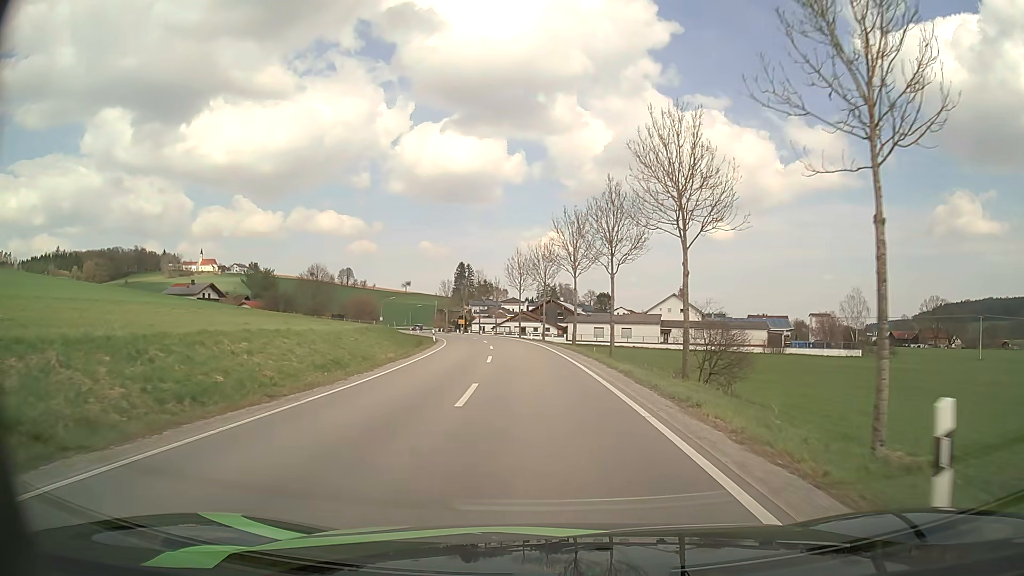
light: Day
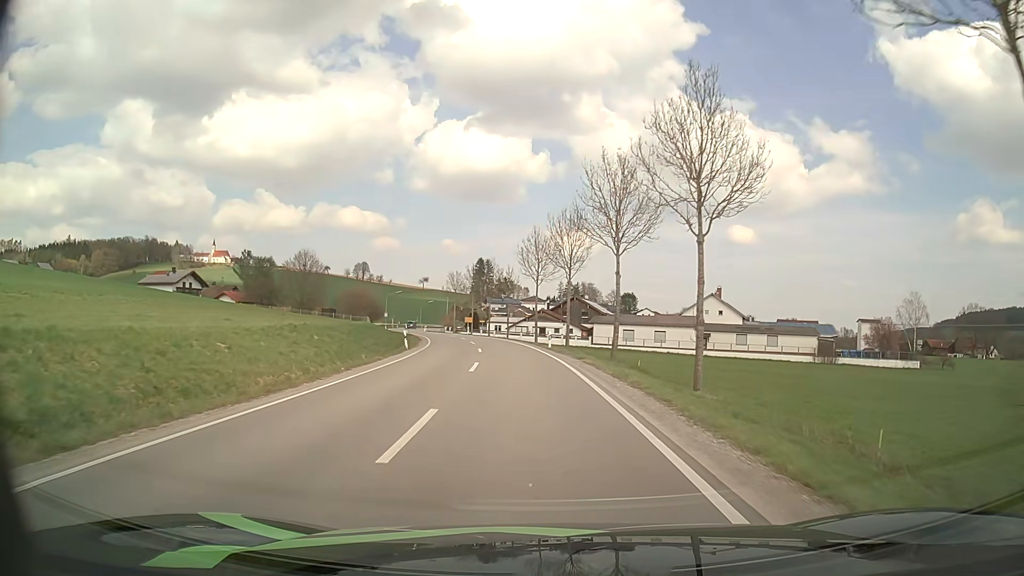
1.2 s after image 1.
(-0.2, +16.6) m; -2°
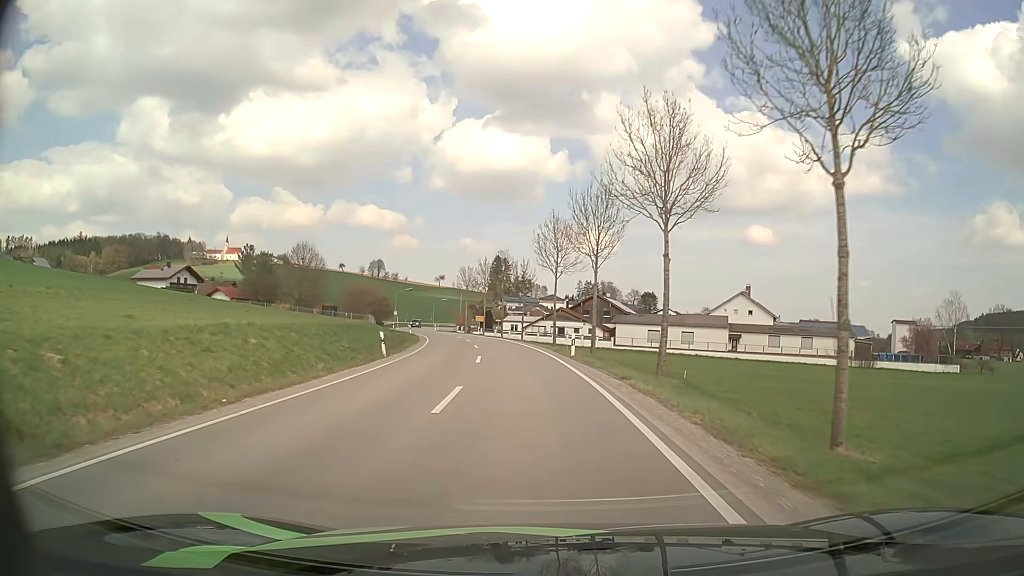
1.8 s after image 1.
(-0.1, +8.4) m; -1°
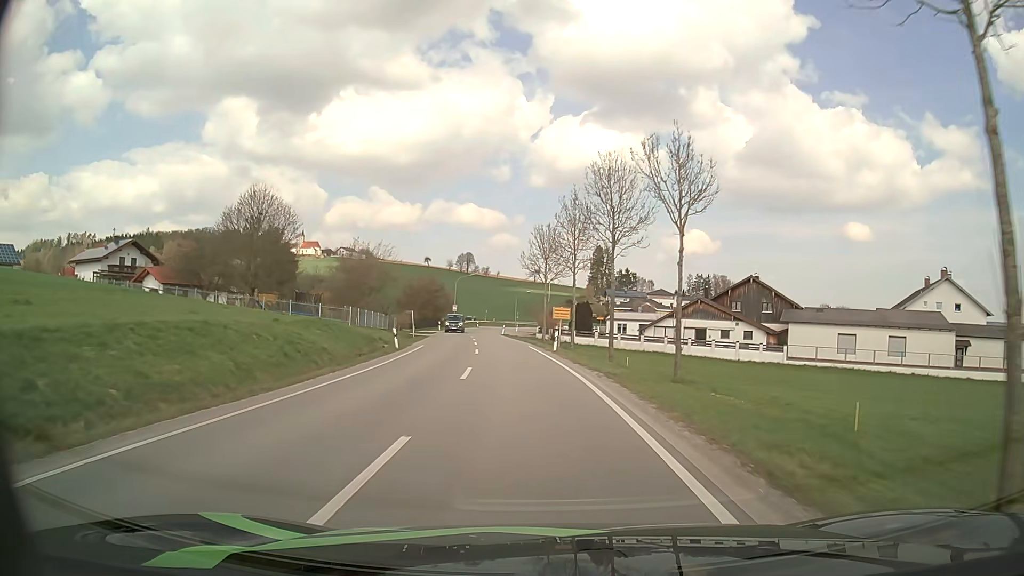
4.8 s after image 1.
(-3.1, +42.6) m; -9°
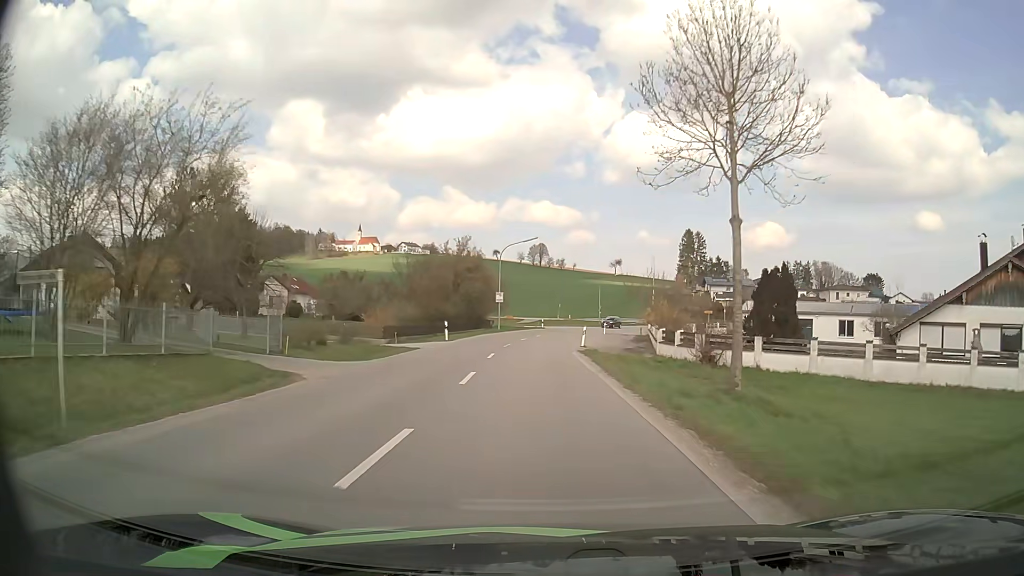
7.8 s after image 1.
(-2.5, +42.3) m; -6°
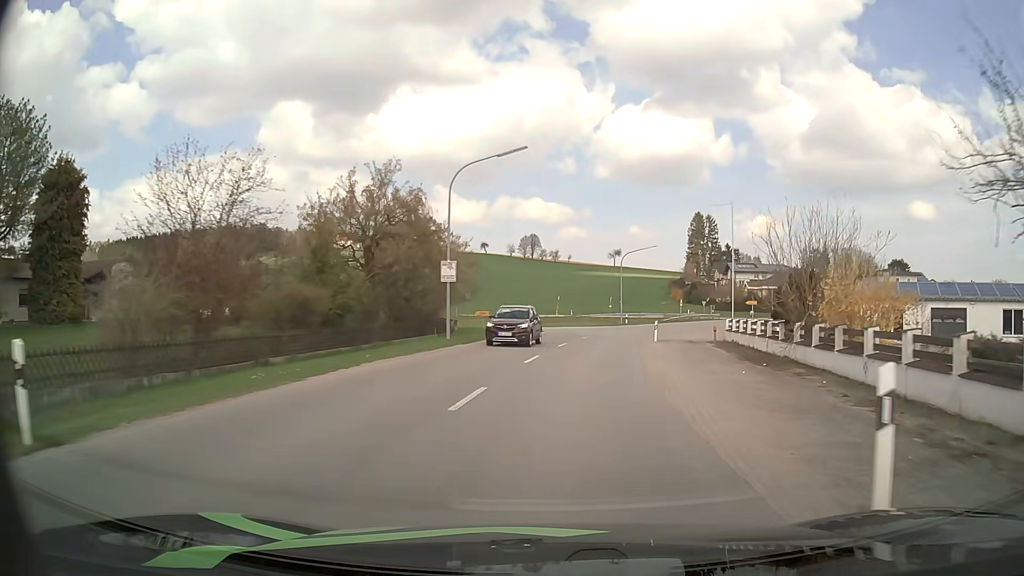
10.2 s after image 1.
(-0.5, +32.0) m; +1°
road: secondary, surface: asphalt
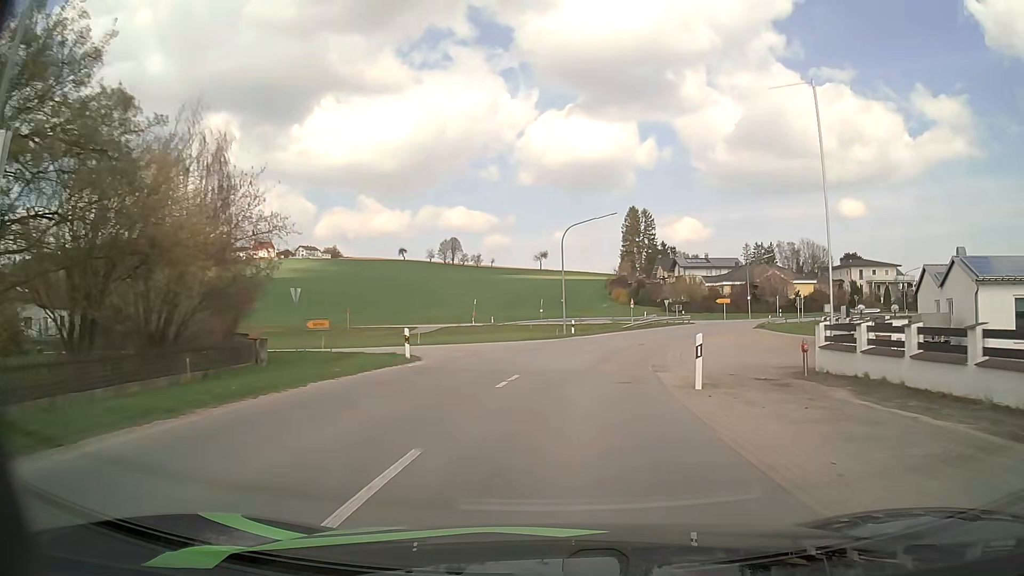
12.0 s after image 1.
(+1.1, +23.3) m; +6°
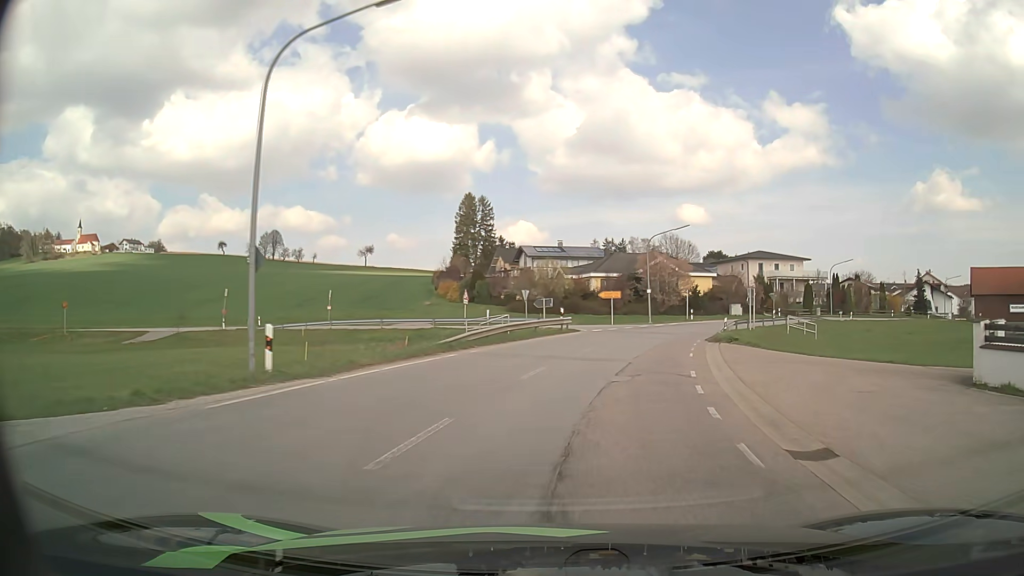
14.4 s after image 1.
(+3.2, +29.9) m; +14°
(+1, +10) (+2, +20) (+4, +30) (+8, +39) (+12, +48) (+18, +56) (+24, +64) (+31, +71) (+39, +78) (+47, +84) m
